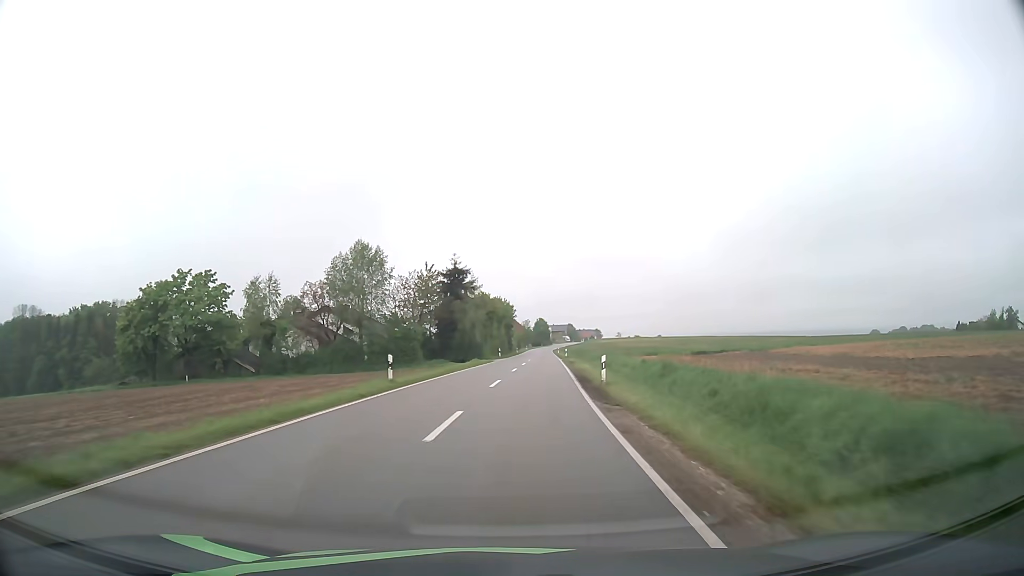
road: tertiary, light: Day
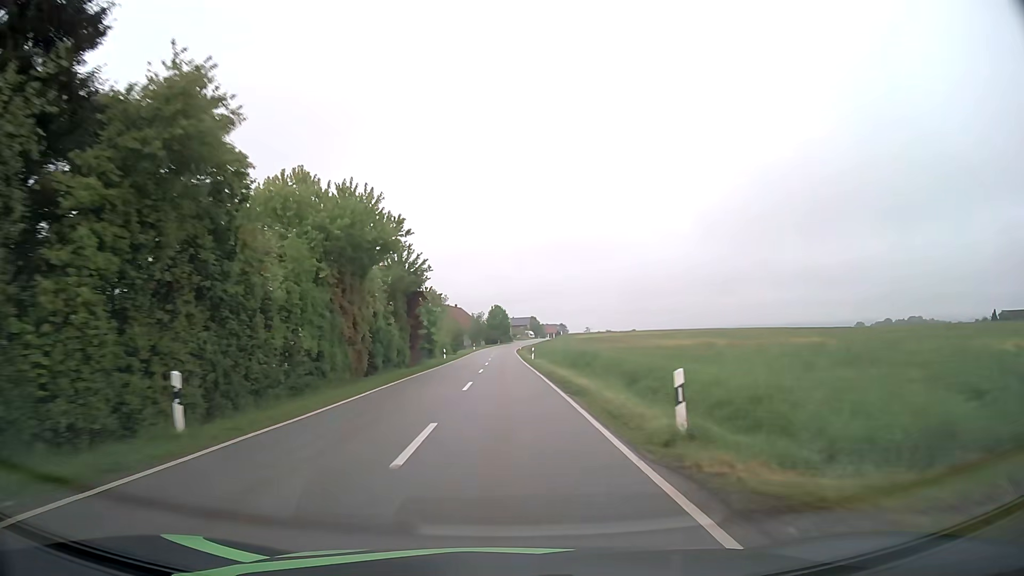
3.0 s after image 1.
(+3.6, +62.3) m; +4°
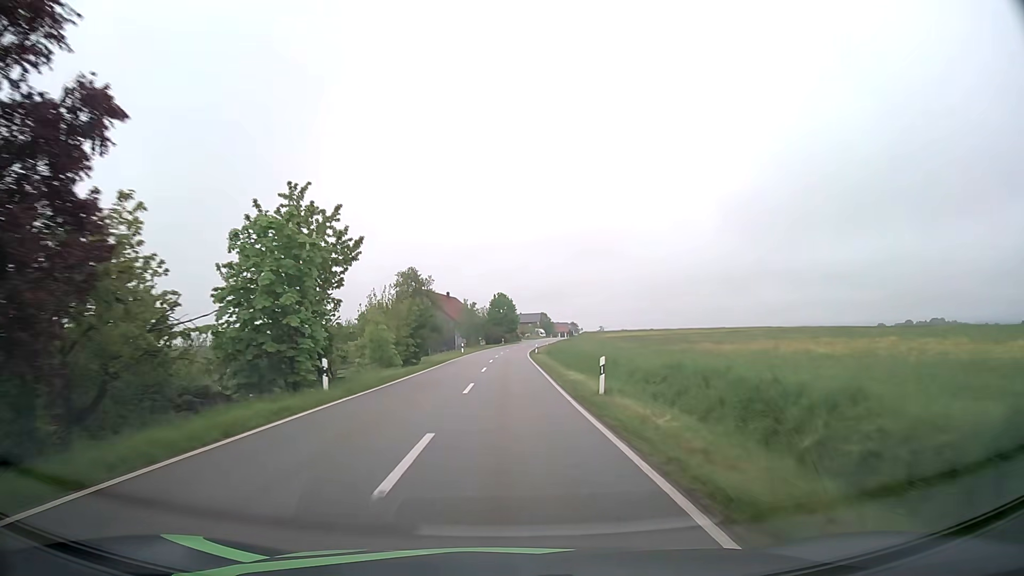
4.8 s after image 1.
(-0.3, +37.6) m; -1°
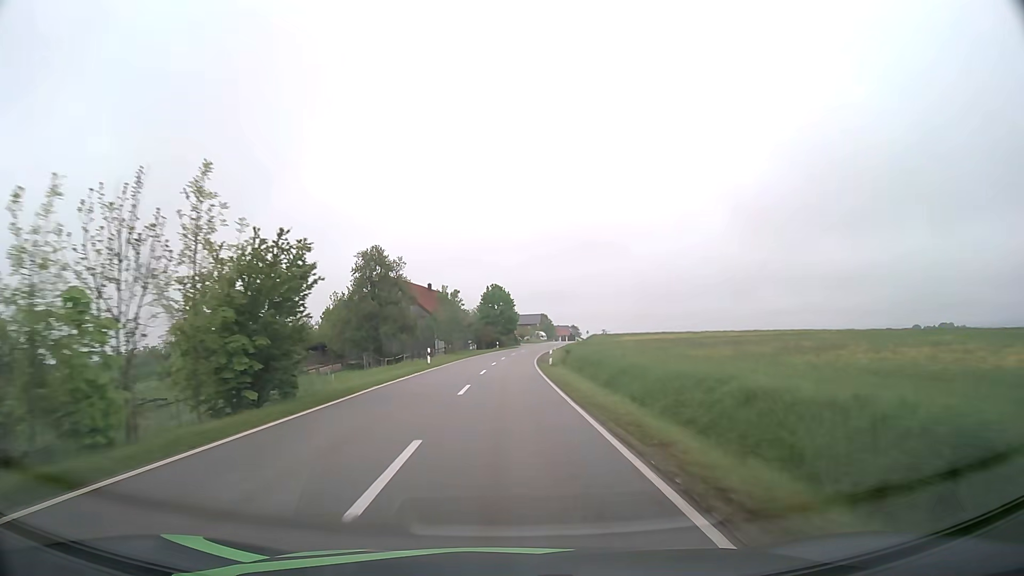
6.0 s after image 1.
(0.0, +25.1) m; 0°
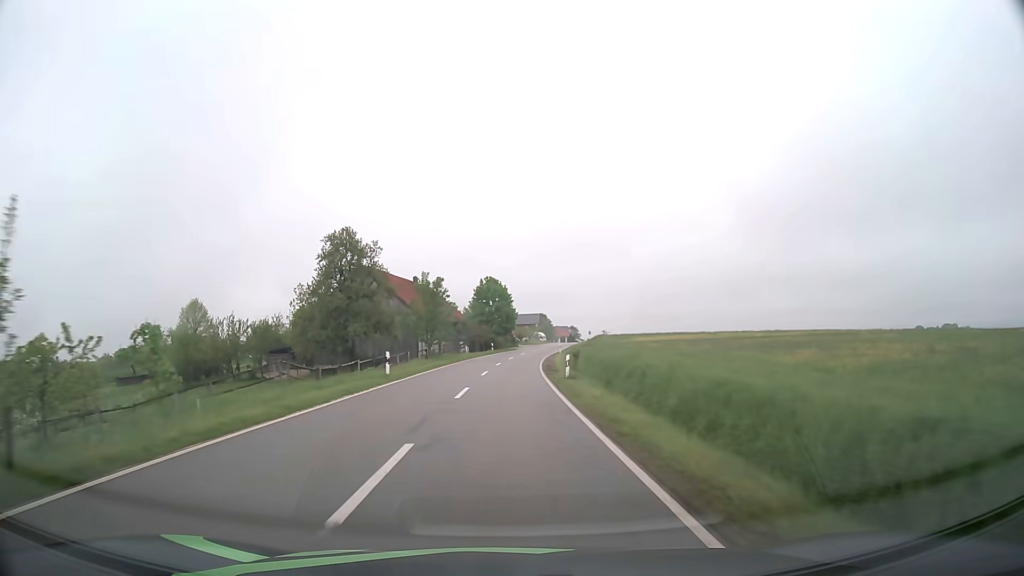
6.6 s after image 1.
(+0.1, +12.5) m; 0°
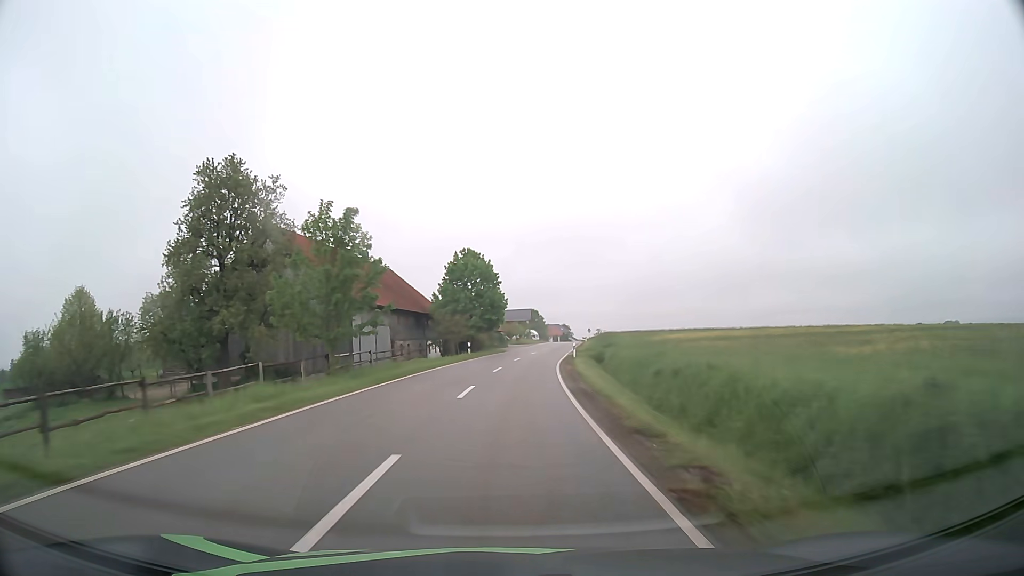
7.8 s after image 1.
(+0.2, +25.0) m; +1°
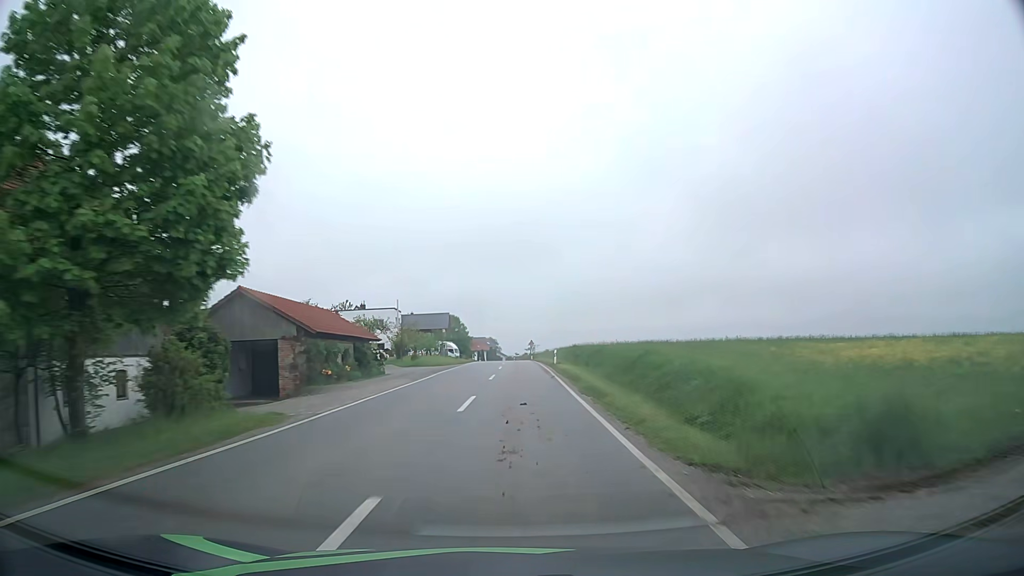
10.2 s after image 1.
(+2.6, +49.8) m; +6°
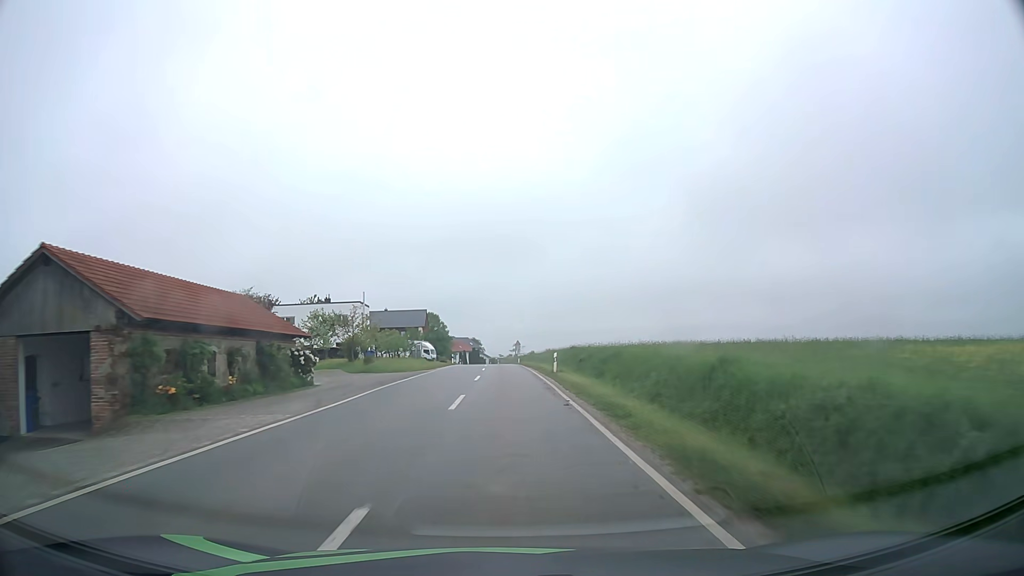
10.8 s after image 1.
(+0.2, +12.4) m; +1°
(0, +10) (0, +20) (0, +30) (0, +40) (0, +50) (0, +60) (-1, +70) (-1, +80) (-2, +90) (-2, +100) m
